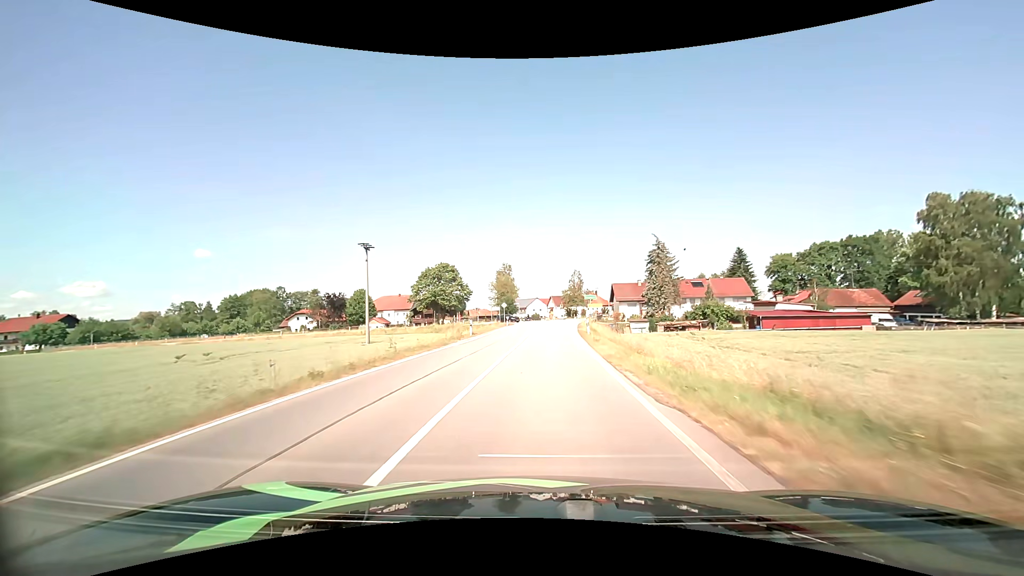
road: secondary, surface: asphalt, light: Day
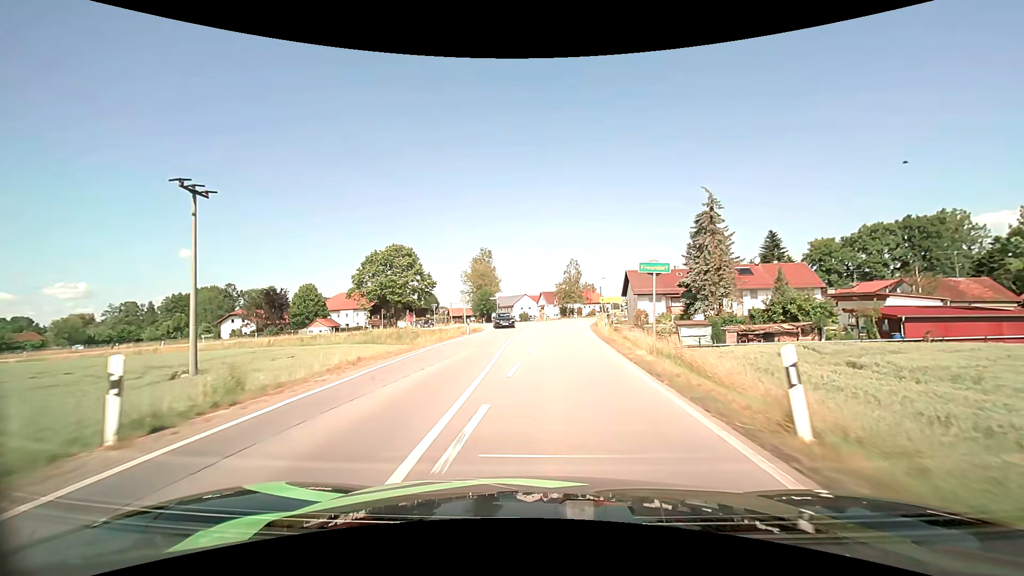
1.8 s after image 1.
(+0.3, +27.8) m; +1°
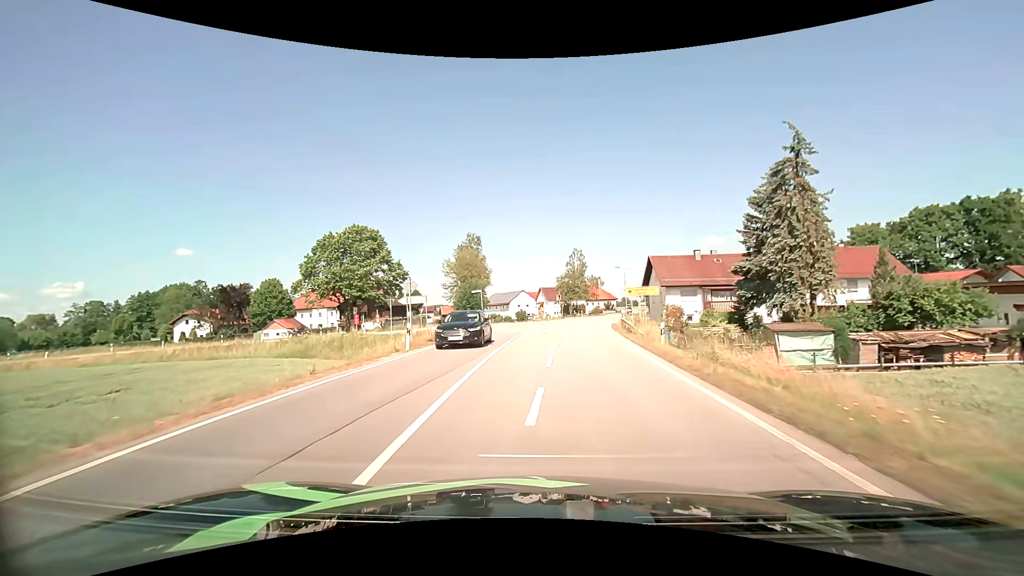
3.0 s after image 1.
(0.0, +16.3) m; 0°
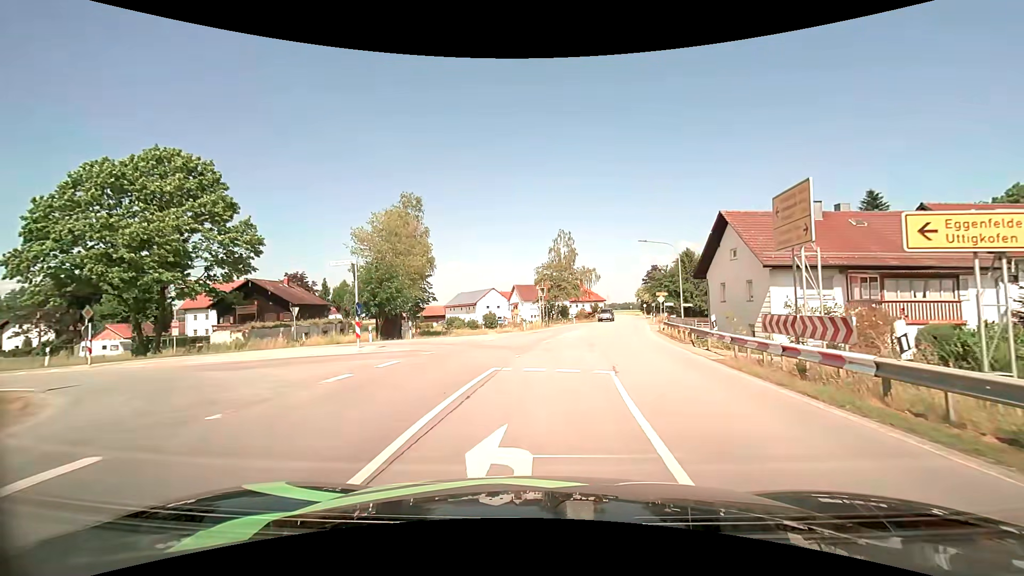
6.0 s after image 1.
(+0.3, +28.3) m; +3°
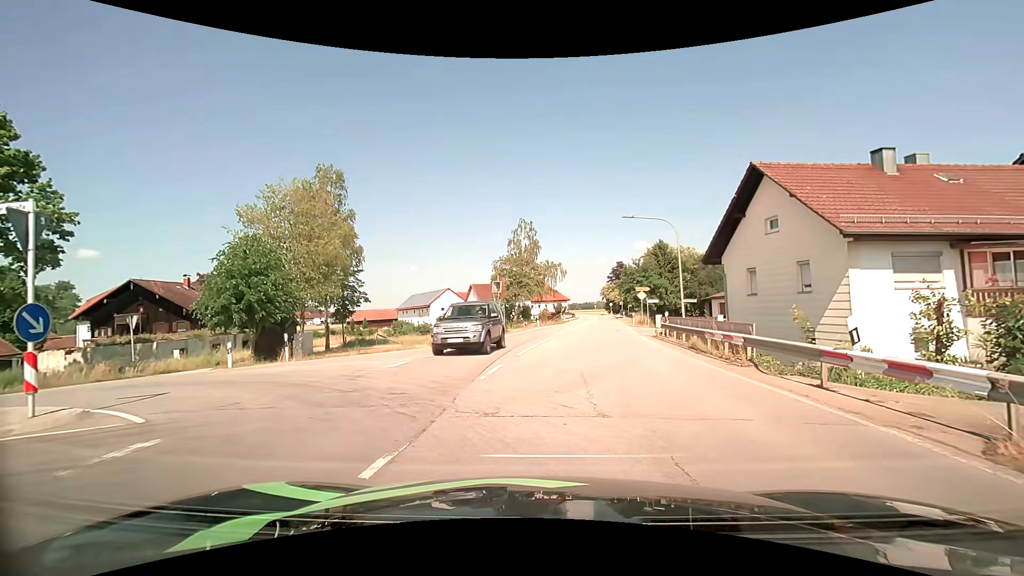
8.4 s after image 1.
(+0.4, +10.2) m; +6°
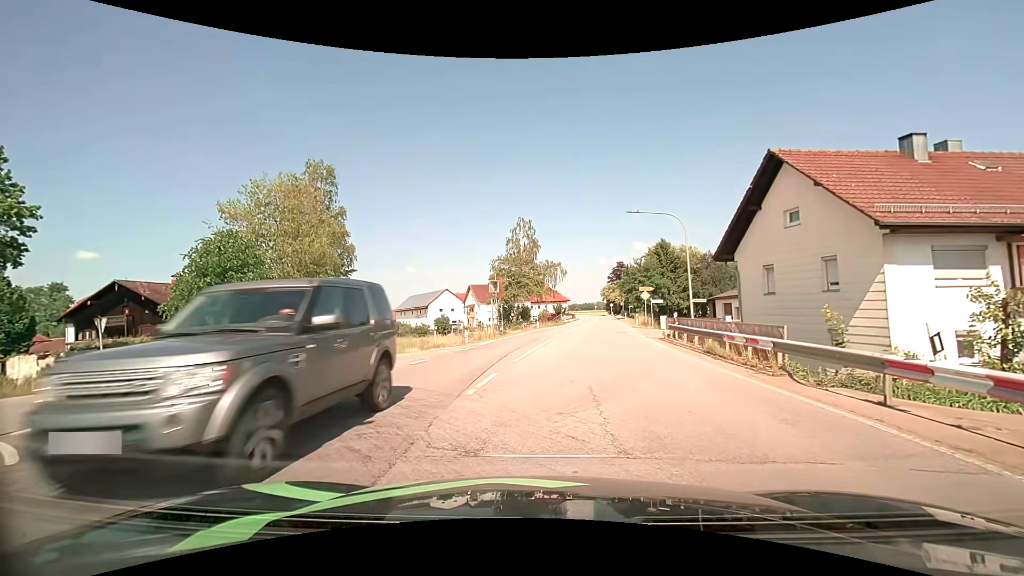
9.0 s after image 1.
(0.0, +1.8) m; -2°
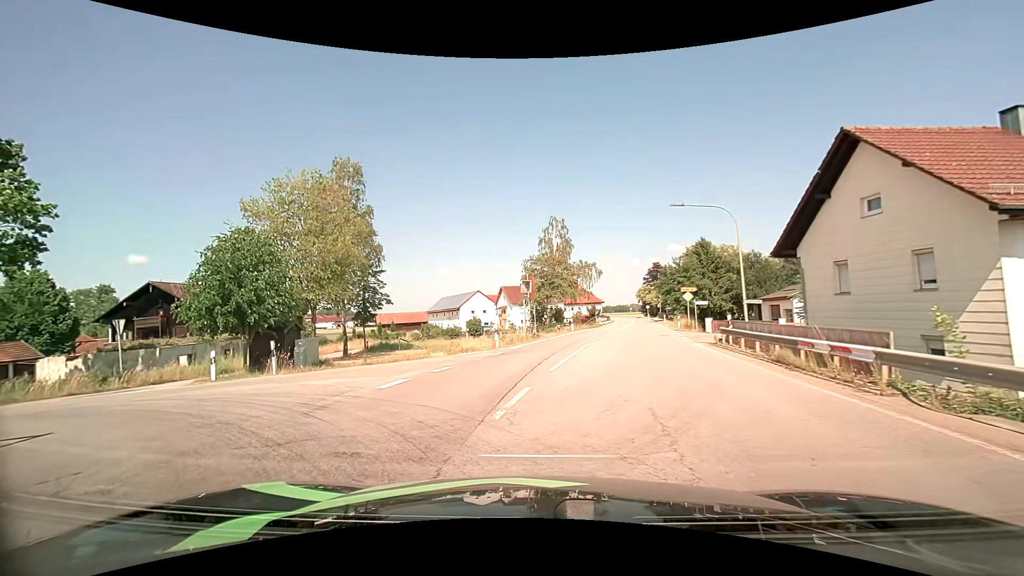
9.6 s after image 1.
(0.0, +2.0) m; -3°
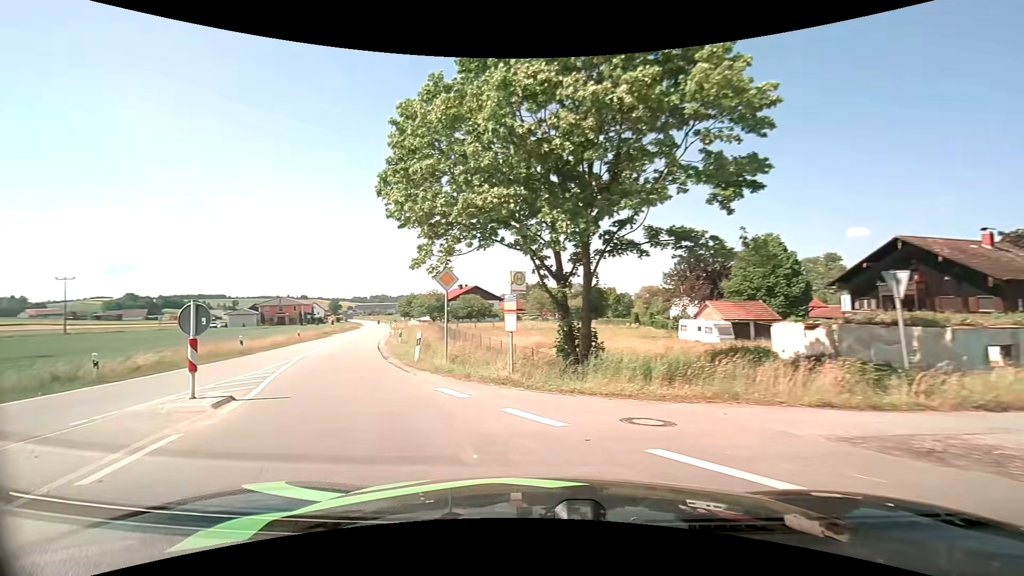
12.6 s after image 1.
(-8.1, +11.0) m; -71°
(-2, +10) (-6, +19) (-10, +28) (-13, +37) (-16, +47) (-19, +57) (-22, +66) (-25, +76) (-28, +85) (-31, +95) m
